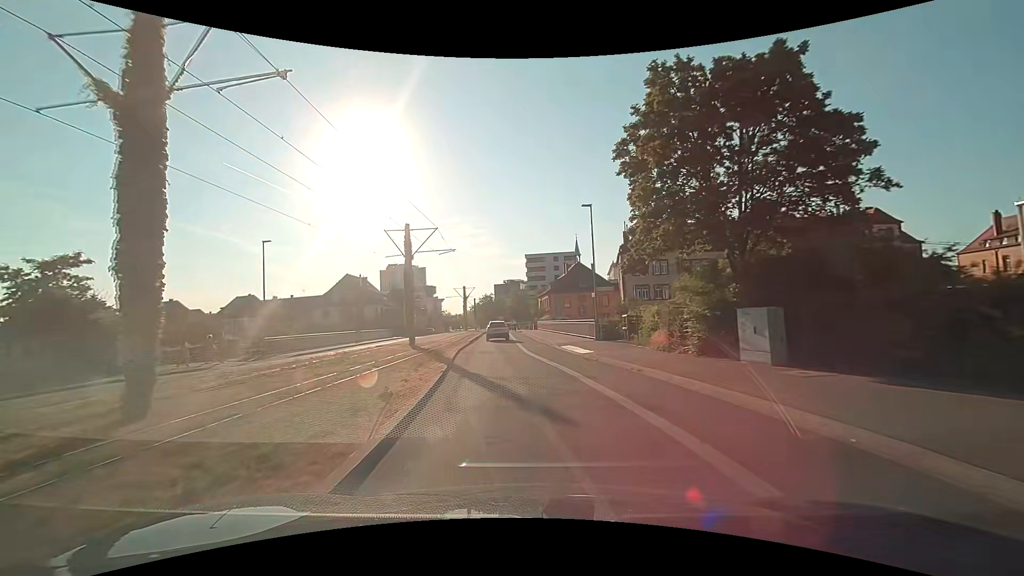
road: secondary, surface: asphalt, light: Day
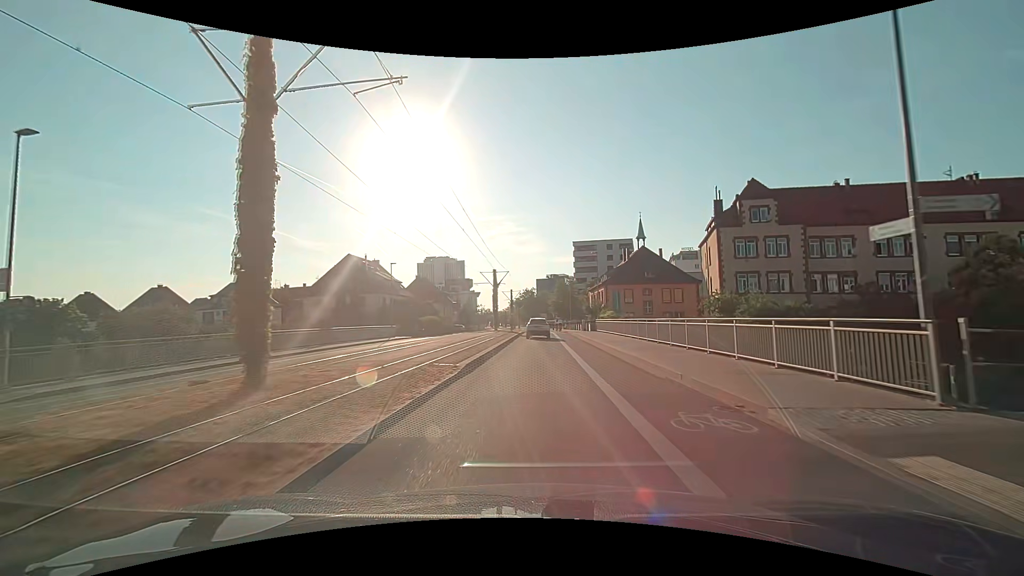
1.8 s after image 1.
(-1.1, +21.8) m; -4°
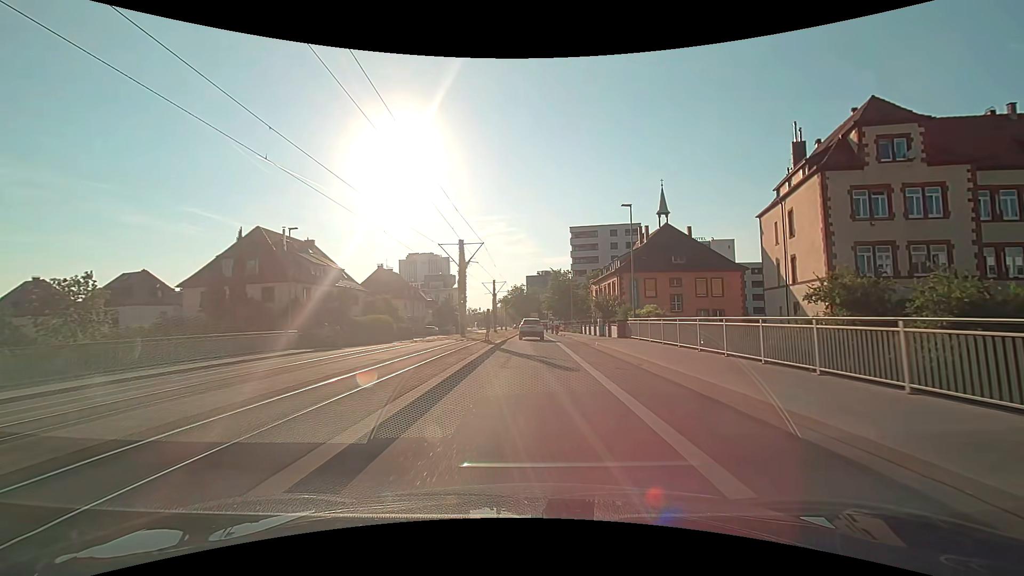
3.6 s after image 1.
(+0.1, +21.7) m; +1°
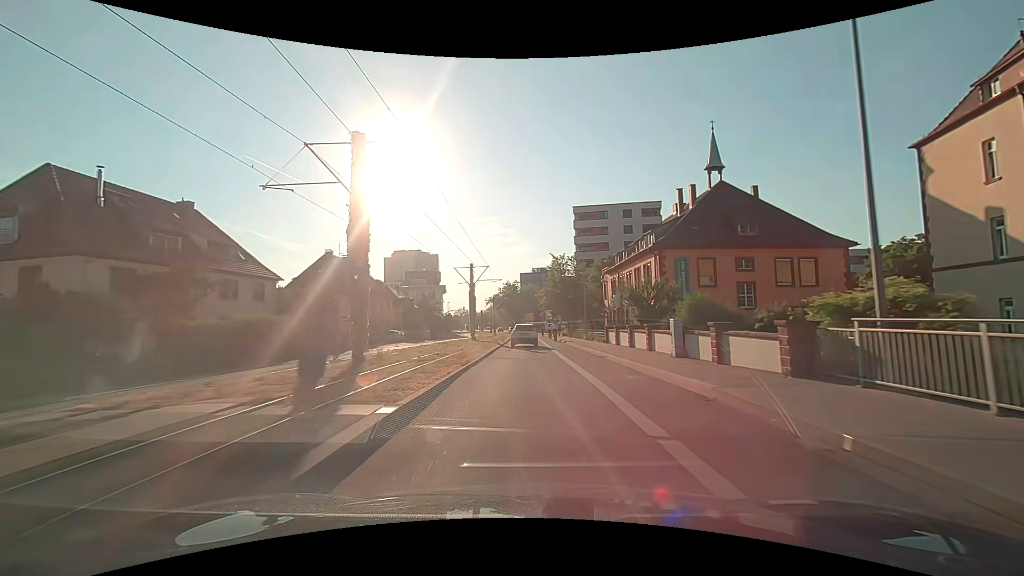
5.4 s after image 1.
(+0.1, +21.6) m; +1°
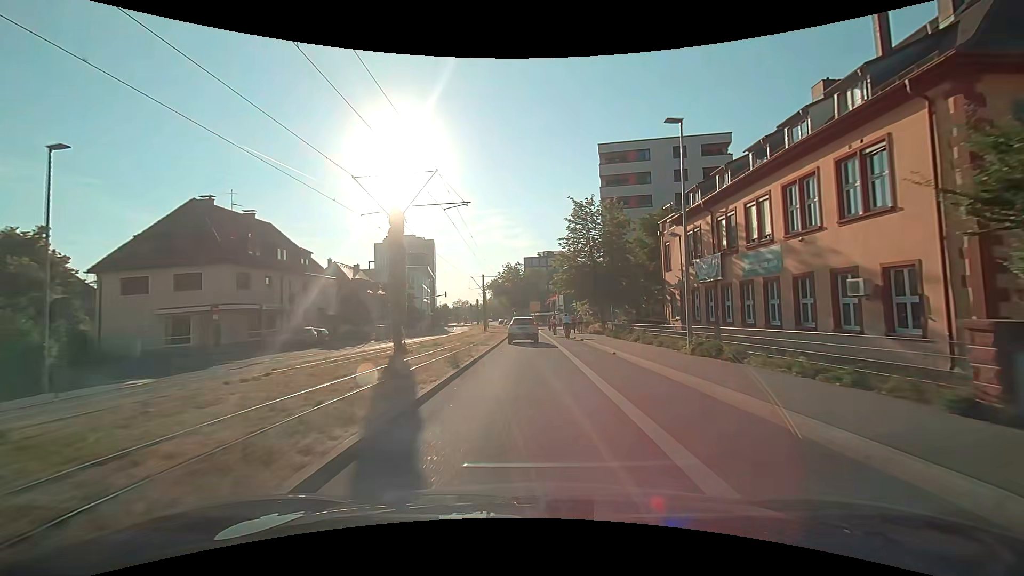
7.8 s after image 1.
(-0.1, +28.5) m; -1°
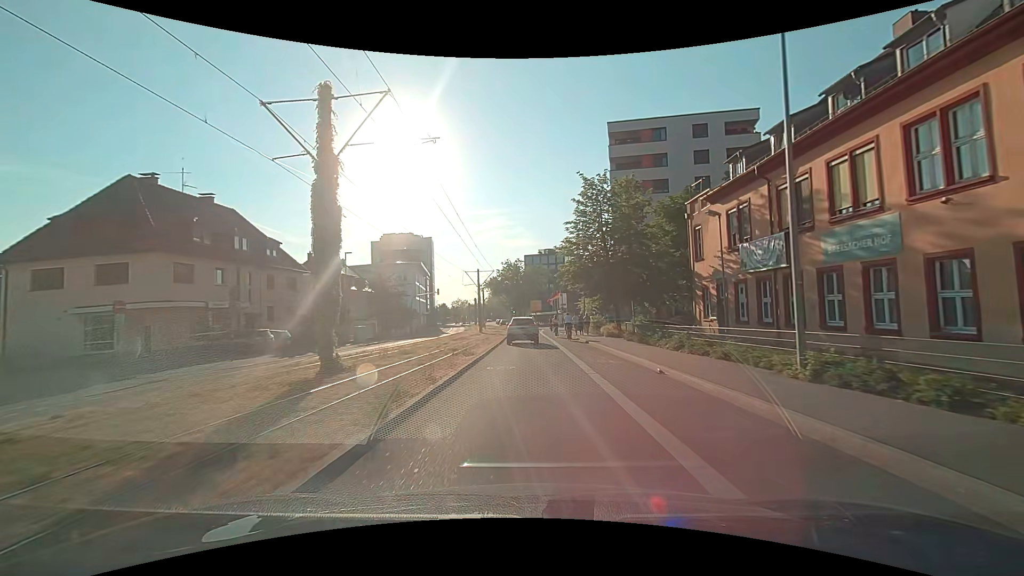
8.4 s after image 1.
(0.0, +6.9) m; 0°
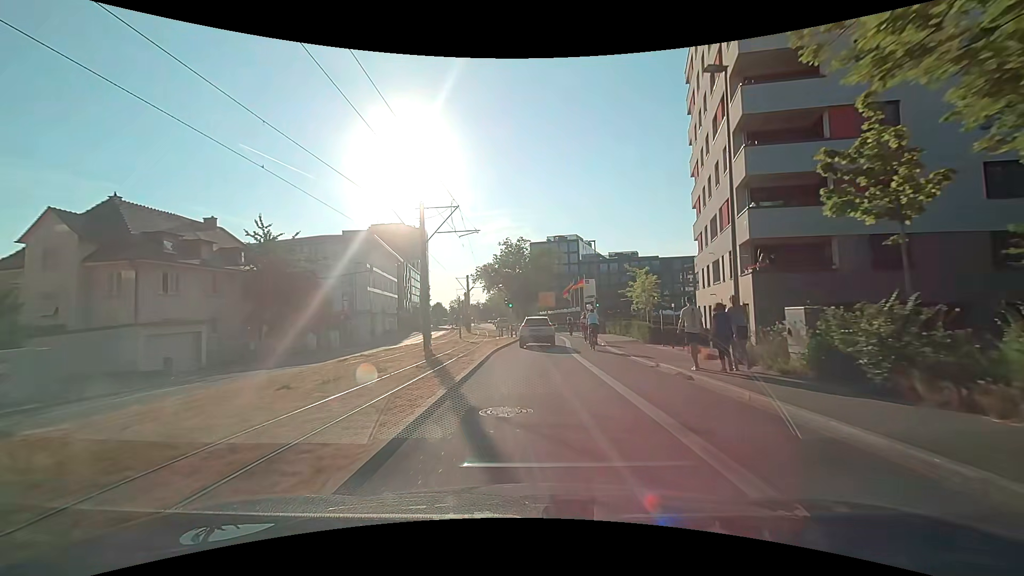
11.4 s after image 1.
(-0.2, +32.5) m; 0°
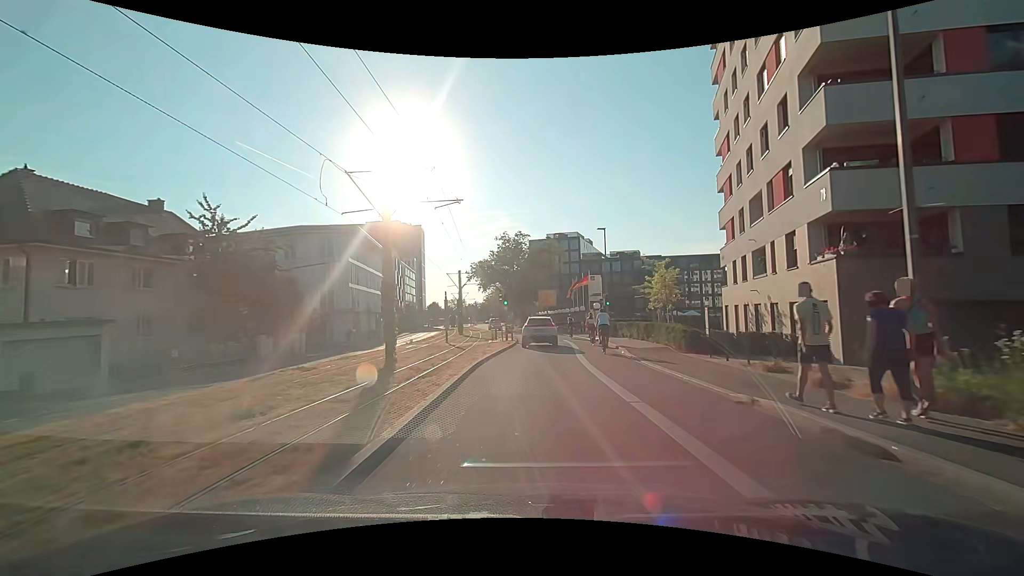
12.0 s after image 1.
(0.0, +6.2) m; 0°
(0, +10) (0, +20) (+1, +30) (0, +40) (0, +50) (-2, +60) (-4, +70) (-6, +79) (-7, +89) (-8, +99) m
